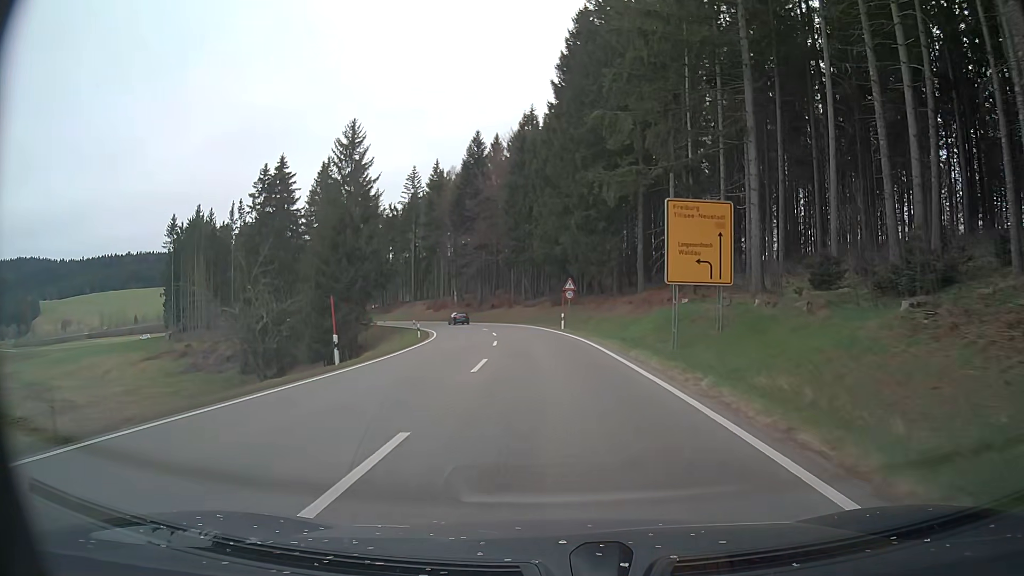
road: primary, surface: asphalt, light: Day
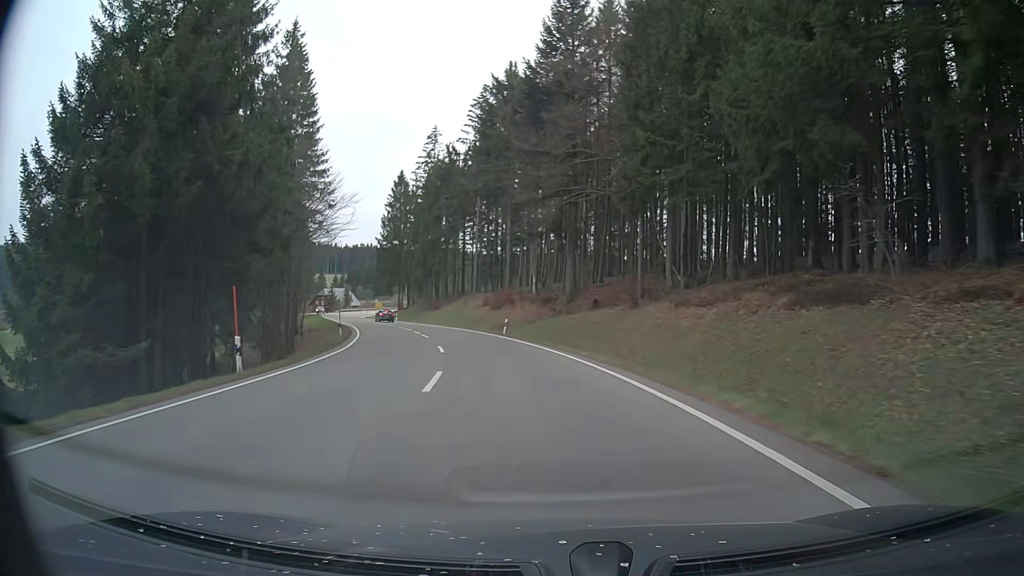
(-3.1, +51.8) m; -10°
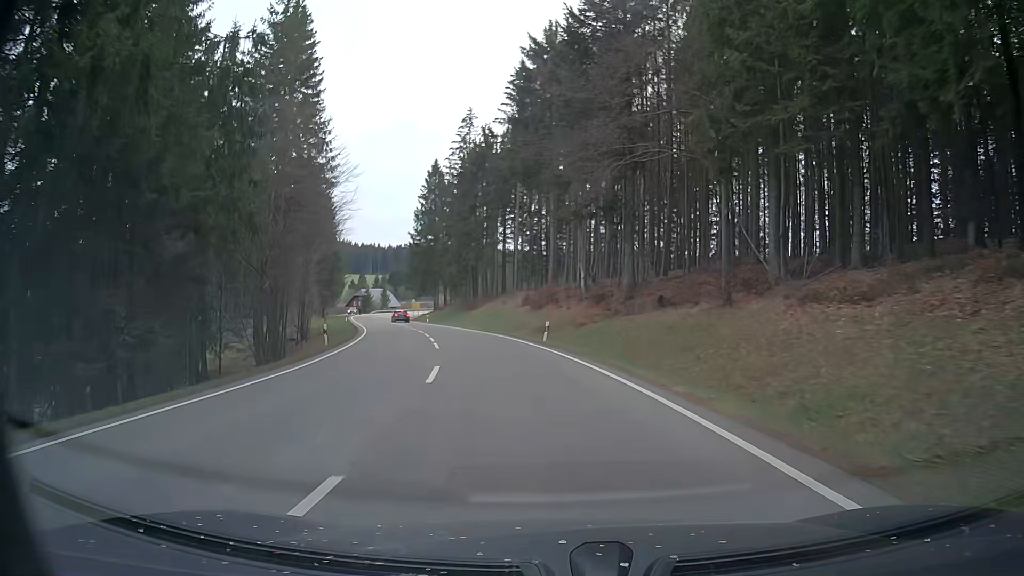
(-0.1, +10.1) m; -3°
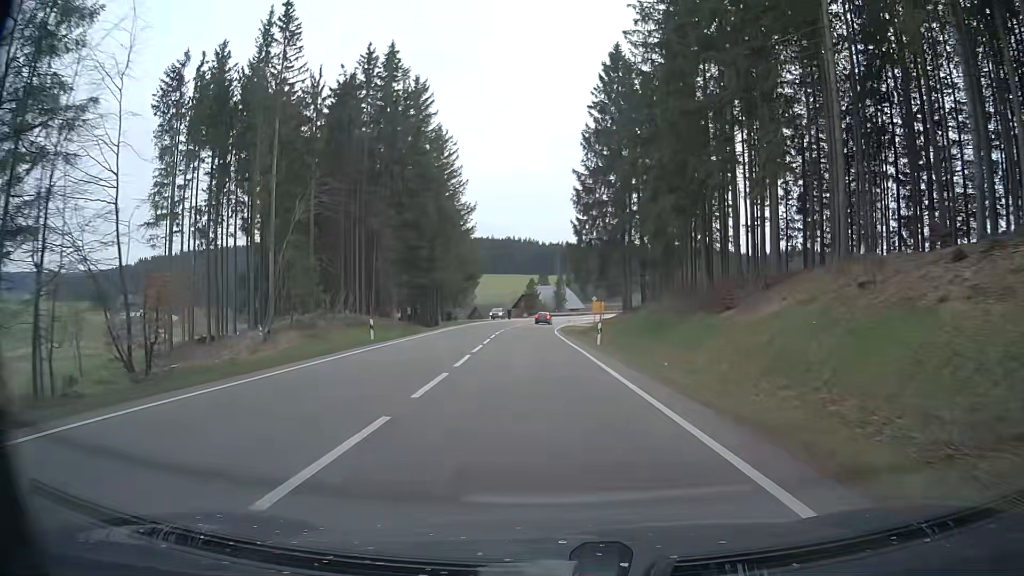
(-8.0, +51.3) m; -16°
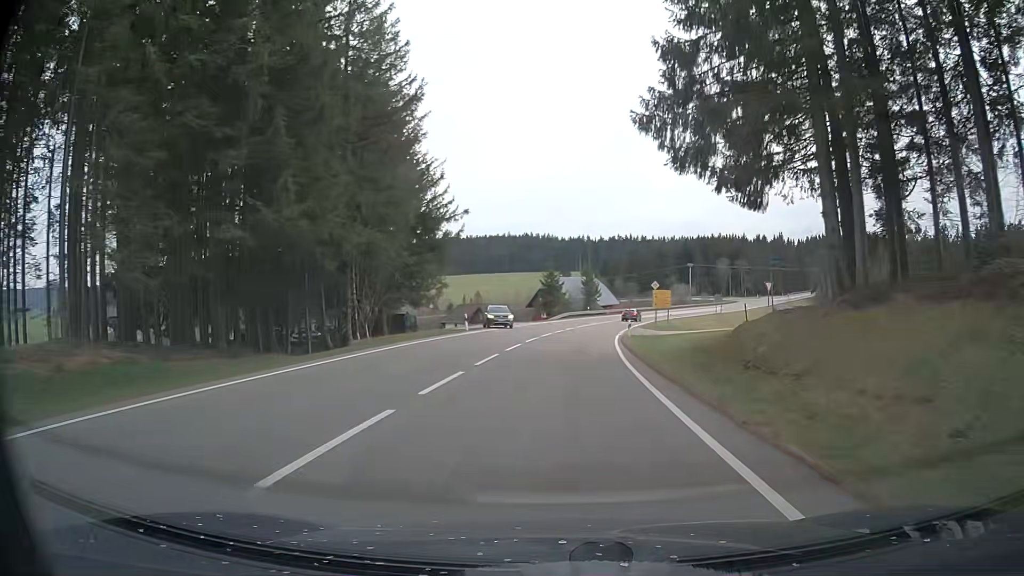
(-1.0, +41.7) m; -1°
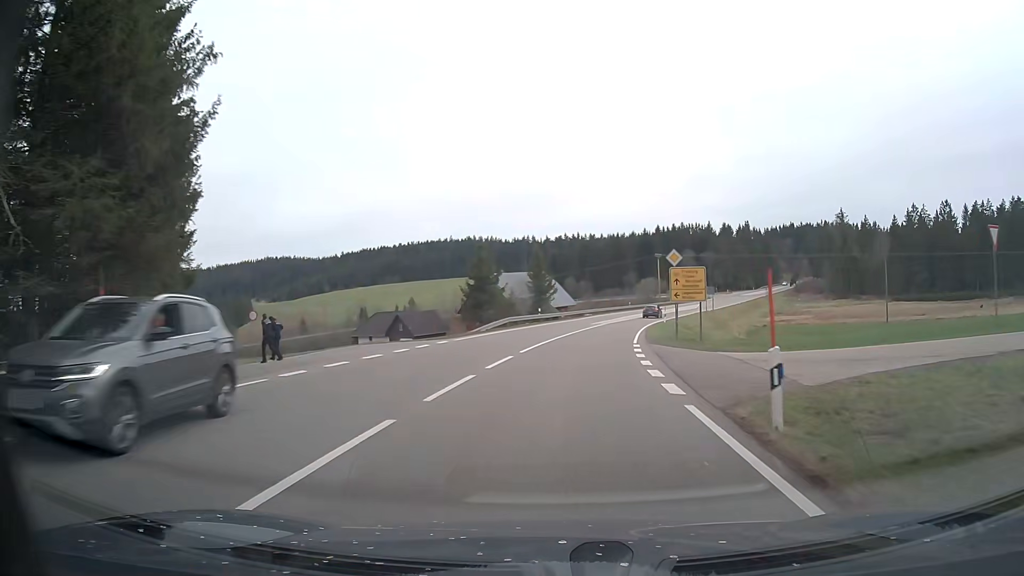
(+0.9, +30.9) m; +4°
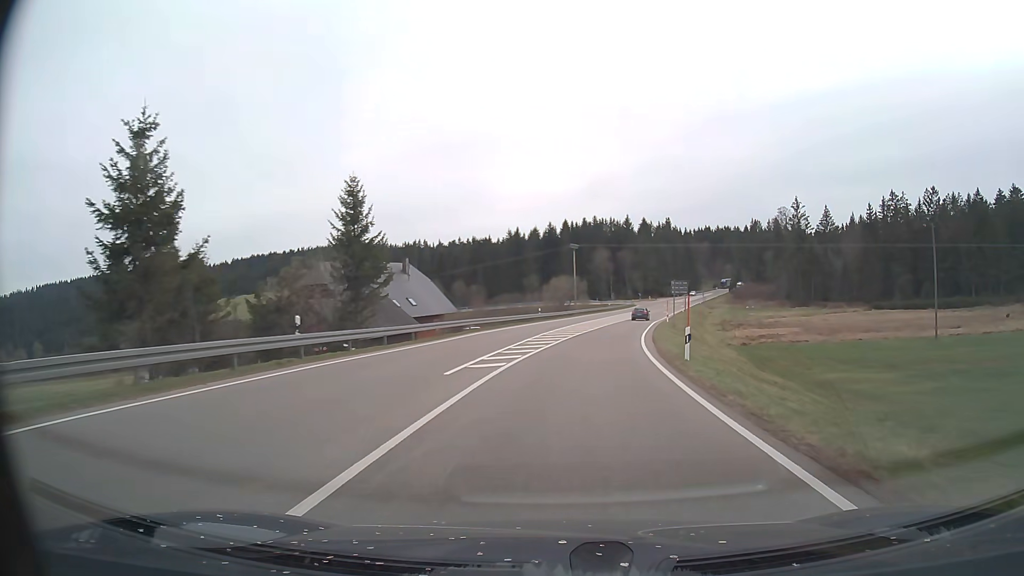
(+2.9, +40.6) m; +9°
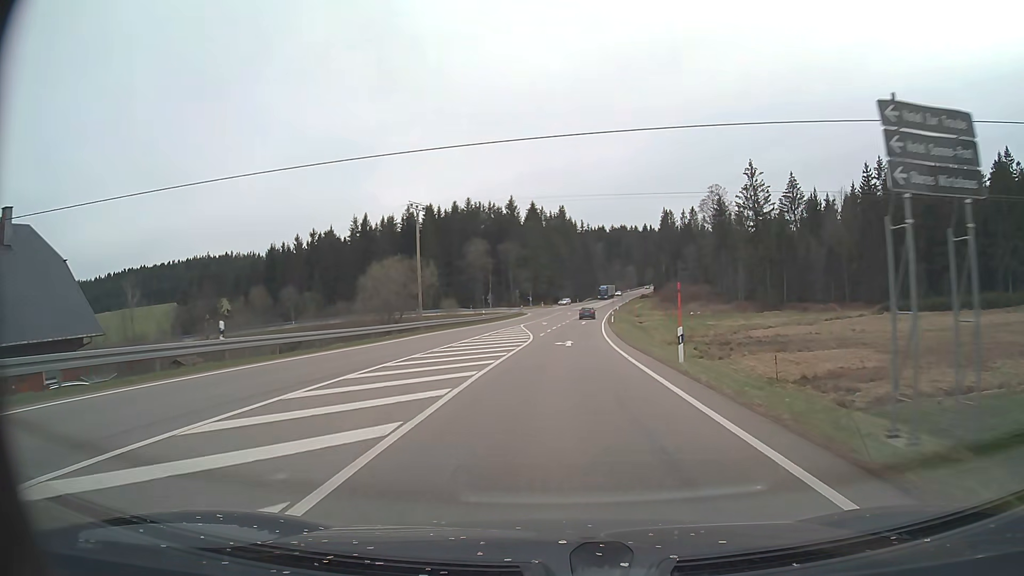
(+4.7, +50.7) m; +10°
(0, +10) (0, +20) (+1, +30) (+1, +40) (+2, +50) (+2, +60) (+3, +70) (+4, +80) (+5, +90) (+6, +100) m
